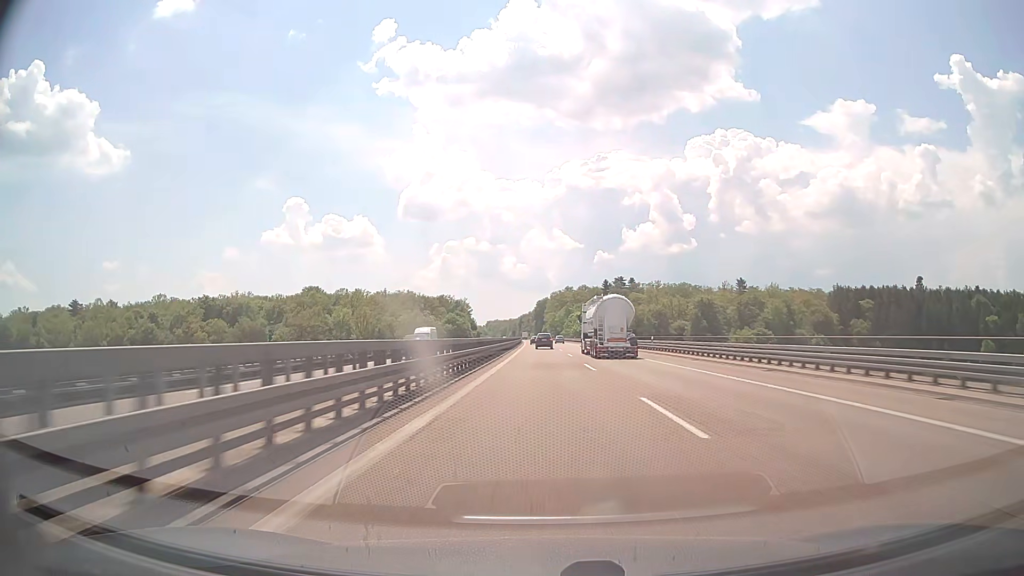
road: motorway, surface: concrete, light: Day
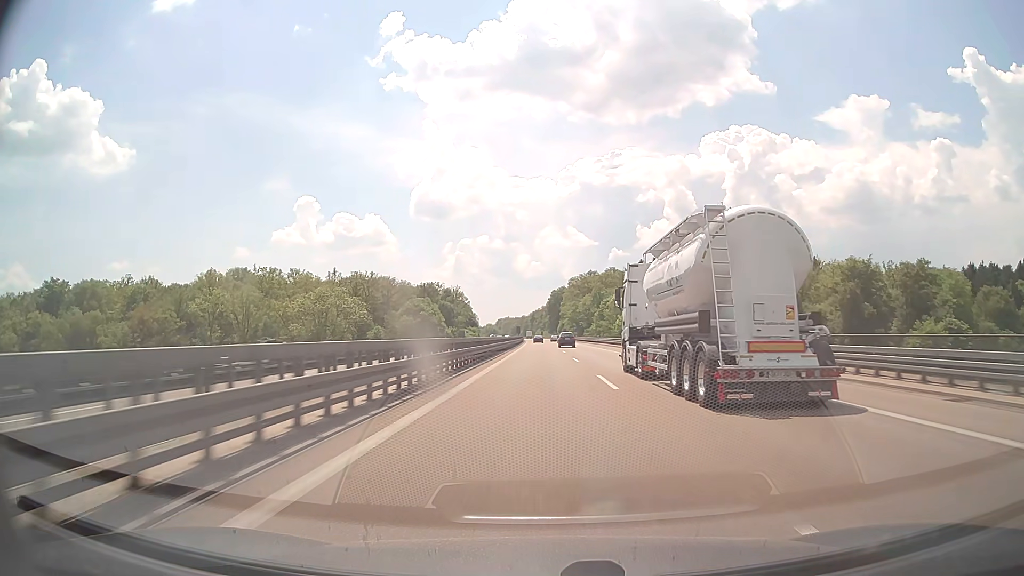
(-0.9, +99.6) m; -1°
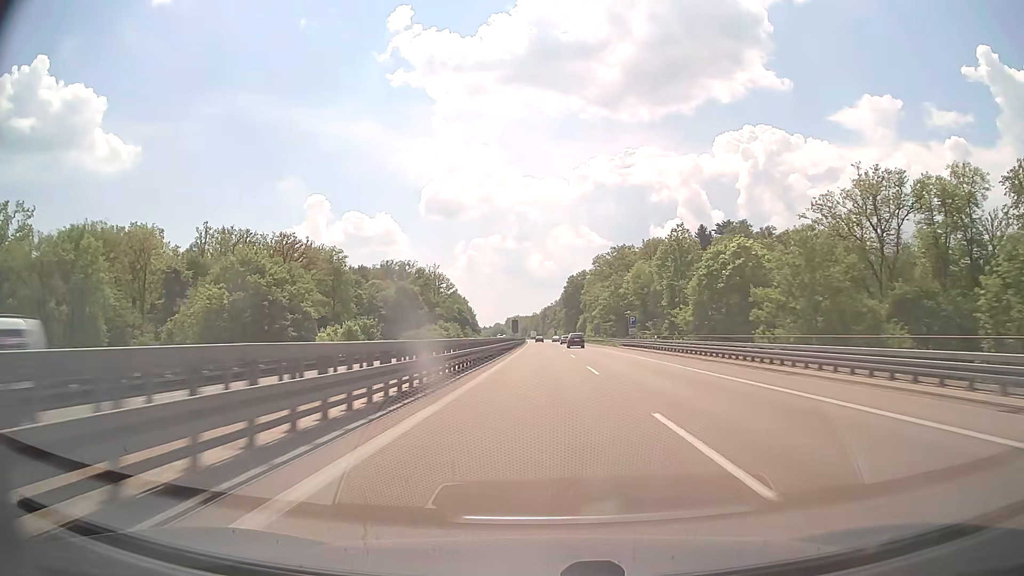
(-0.9, +100.4) m; -1°
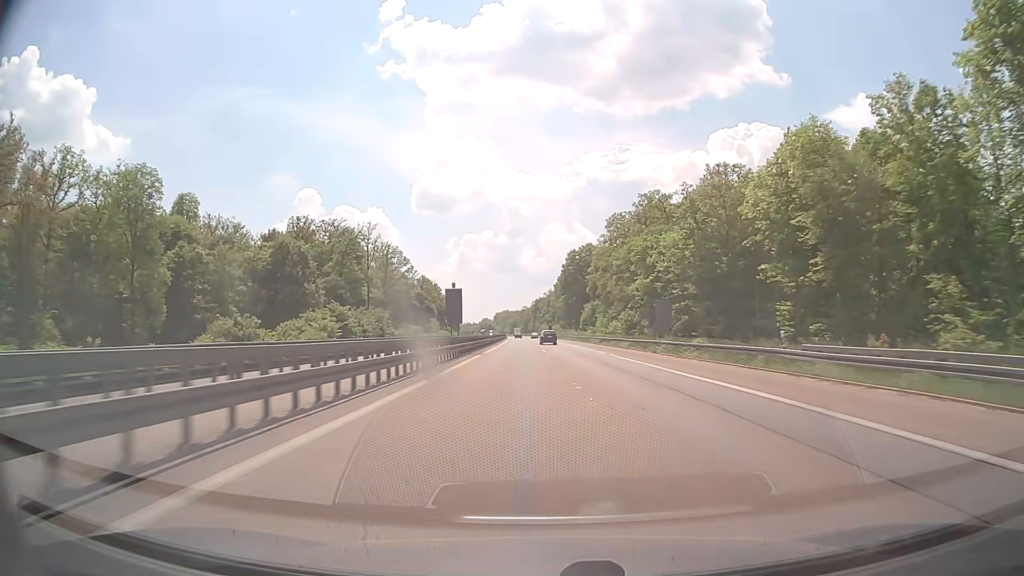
(+0.3, +80.2) m; +1°
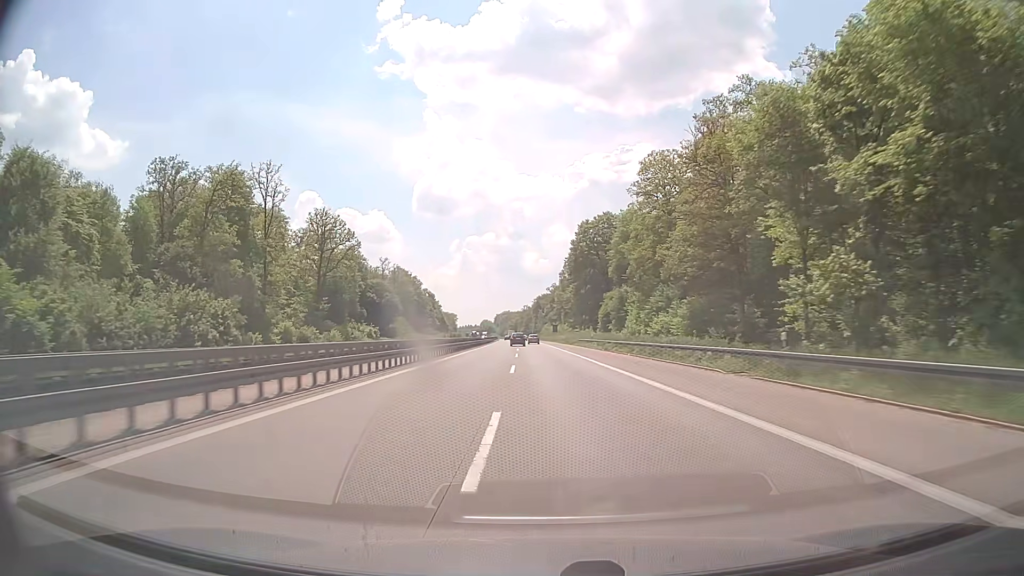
(+0.1, +59.9) m; 0°
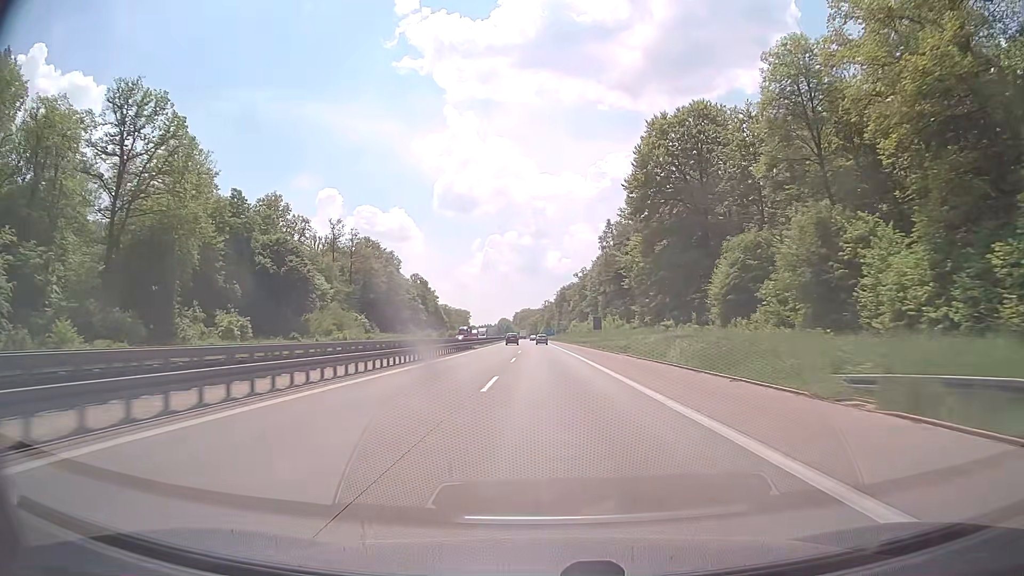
(-2.0, +79.2) m; -2°
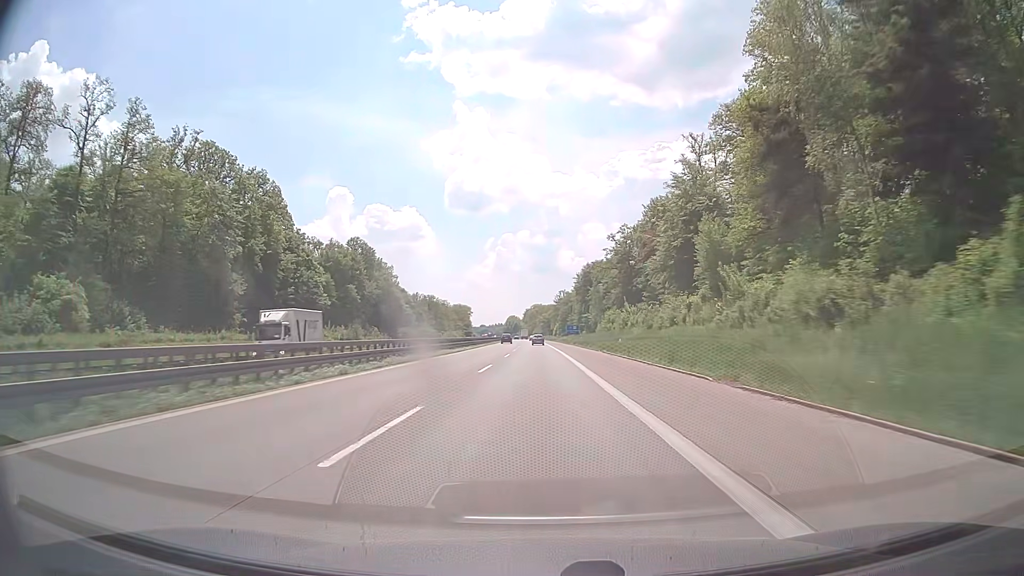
(-0.7, +99.0) m; -1°
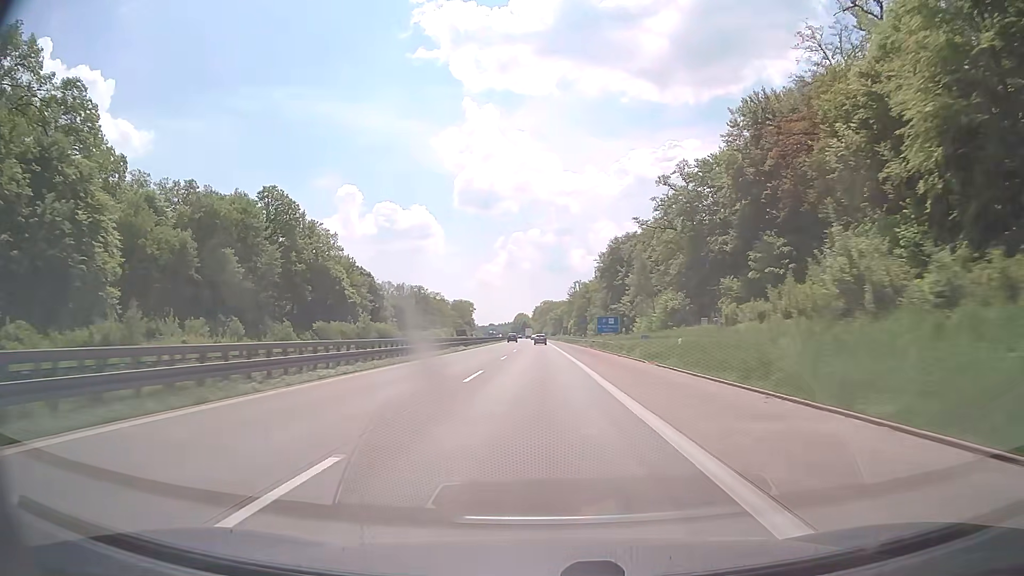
(-0.6, +59.3) m; -1°
(0, +10) (0, +20) (0, +30) (0, +40) (0, +50) (0, +60) (0, +70) (-1, +80) (-1, +90) (-1, +100) m
